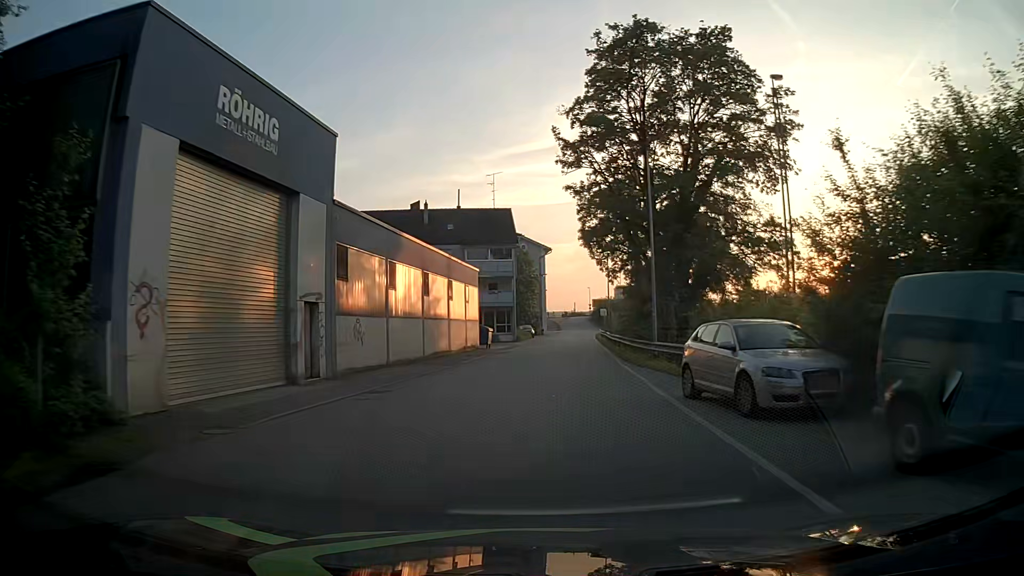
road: residential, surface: asphalt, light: Day
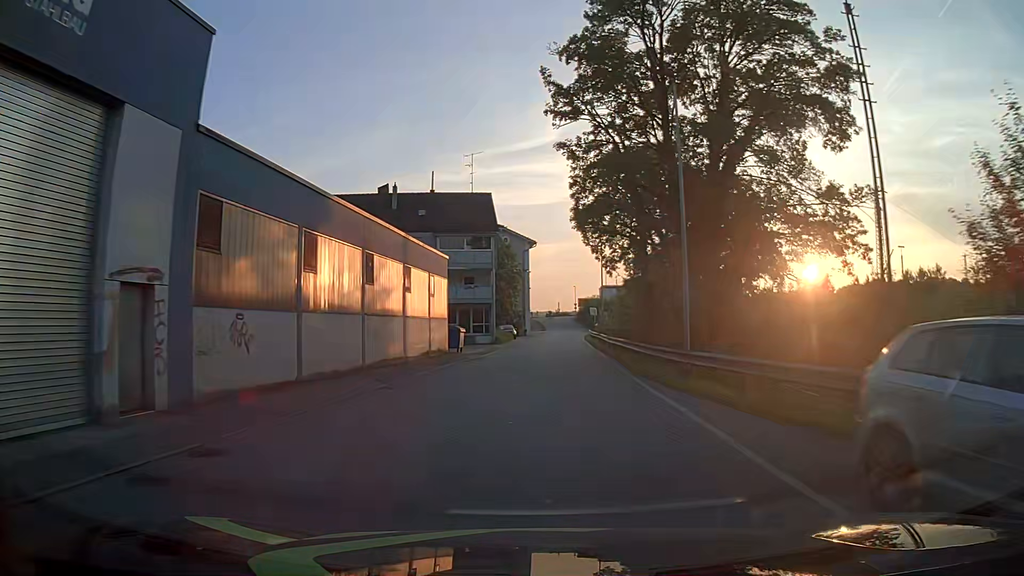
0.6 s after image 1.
(+0.1, +7.7) m; +2°
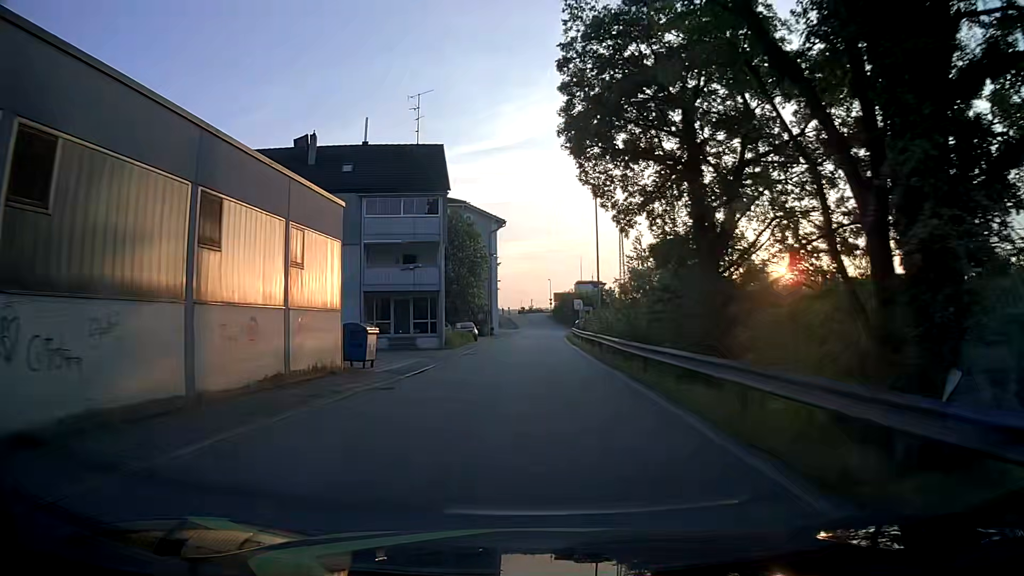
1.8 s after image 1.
(+0.3, +15.3) m; +2°
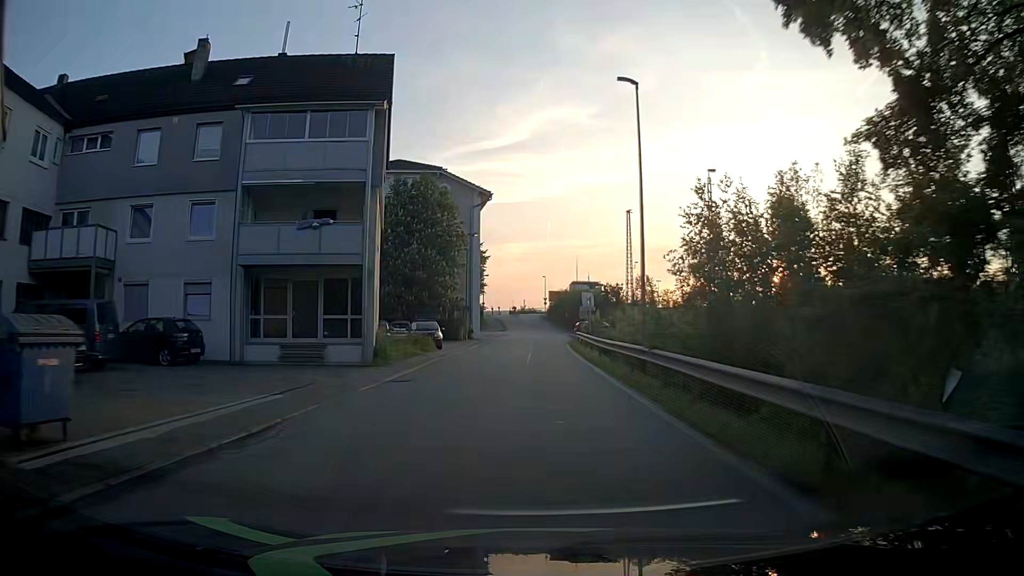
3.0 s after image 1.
(0.0, +15.3) m; +1°
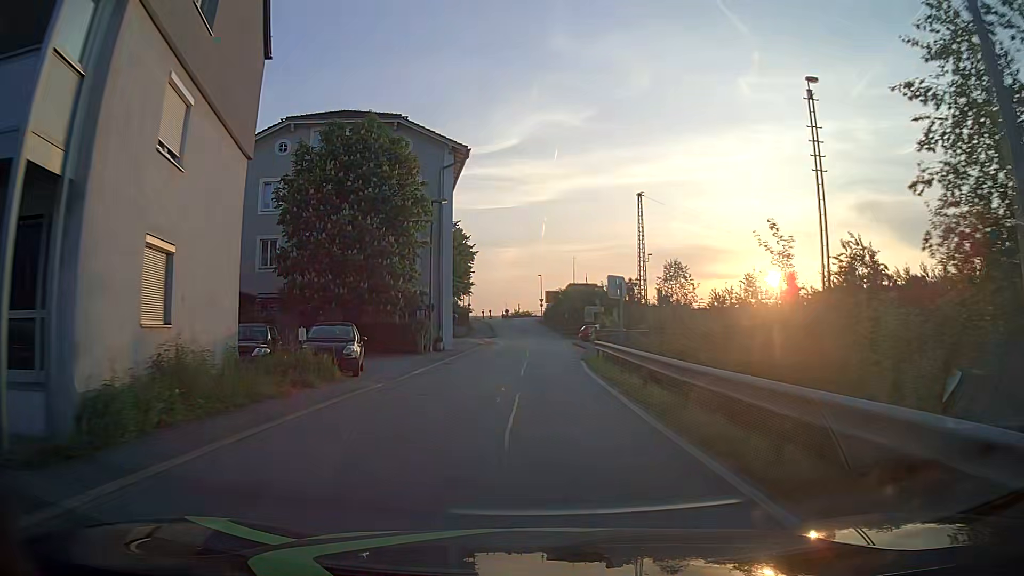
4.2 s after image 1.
(0.0, +15.2) m; 0°
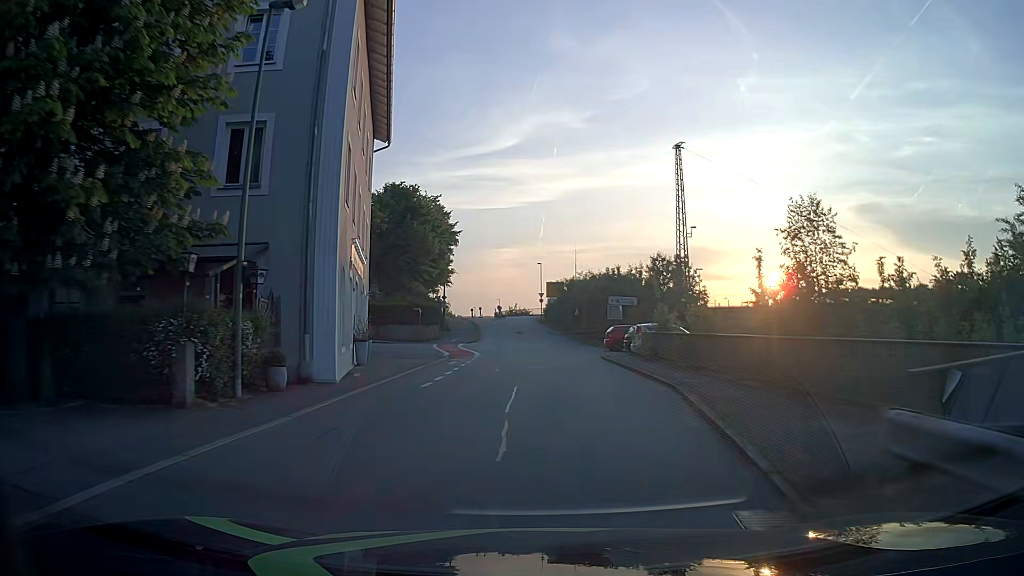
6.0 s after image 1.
(+0.2, +22.7) m; +1°
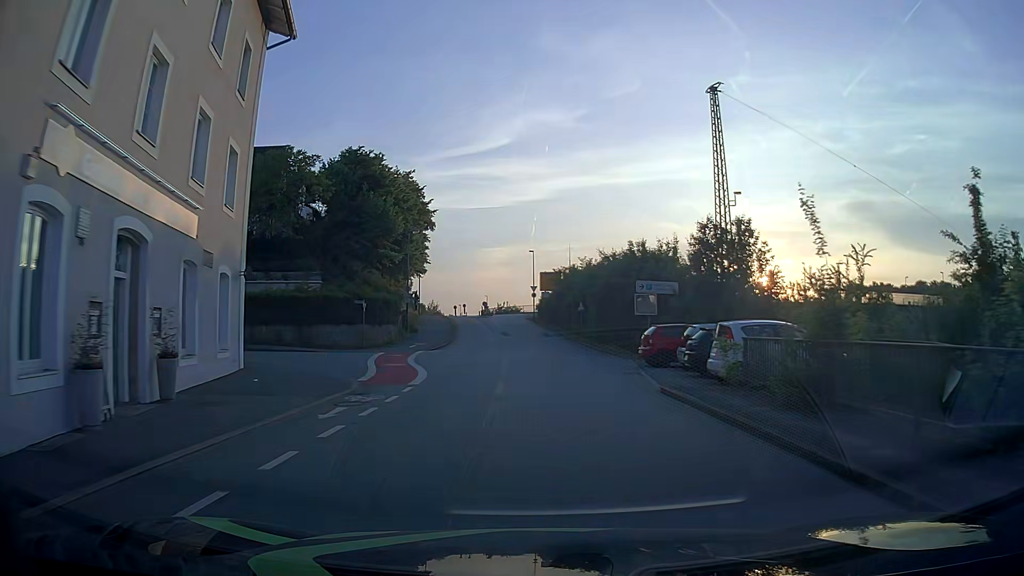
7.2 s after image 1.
(0.0, +15.0) m; +1°
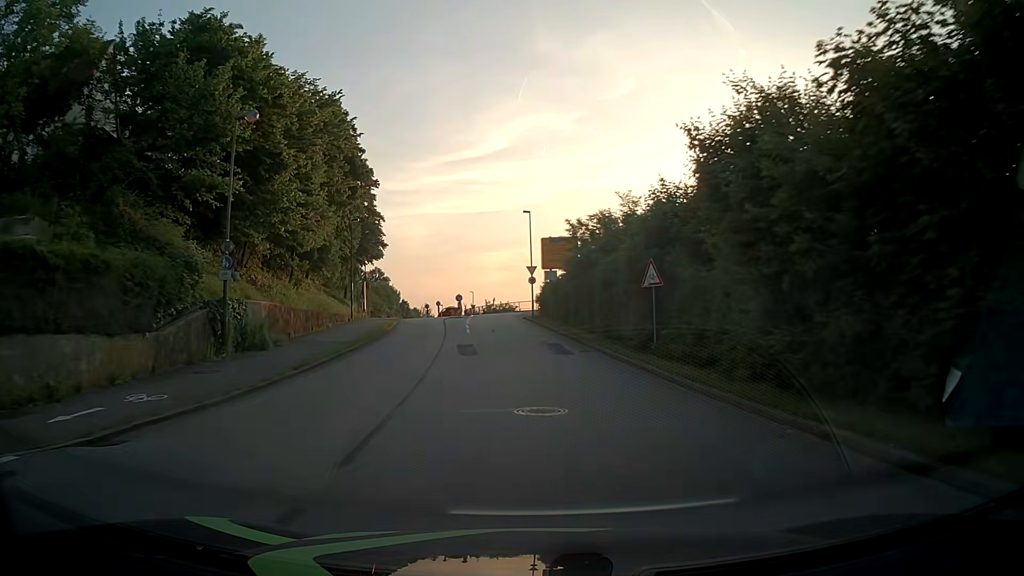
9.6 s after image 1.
(-0.1, +29.6) m; -1°
(0, +10) (0, +20) (-1, +30) (-2, +40) (-3, +50) (-3, +60) (0, +69) (-4, +78) (-10, +86) (-15, +94) m
